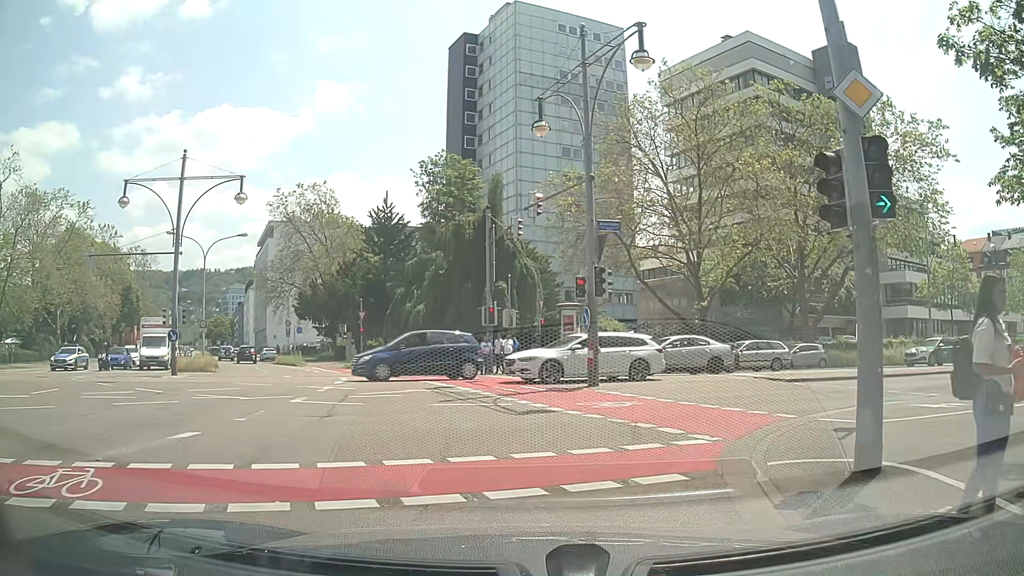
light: Day
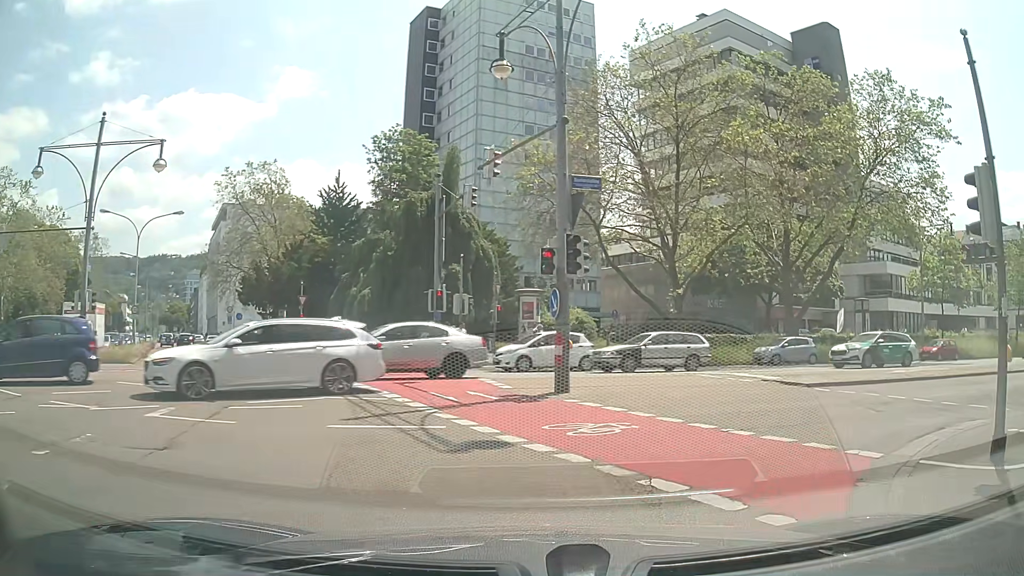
(+0.1, +4.6) m; +3°
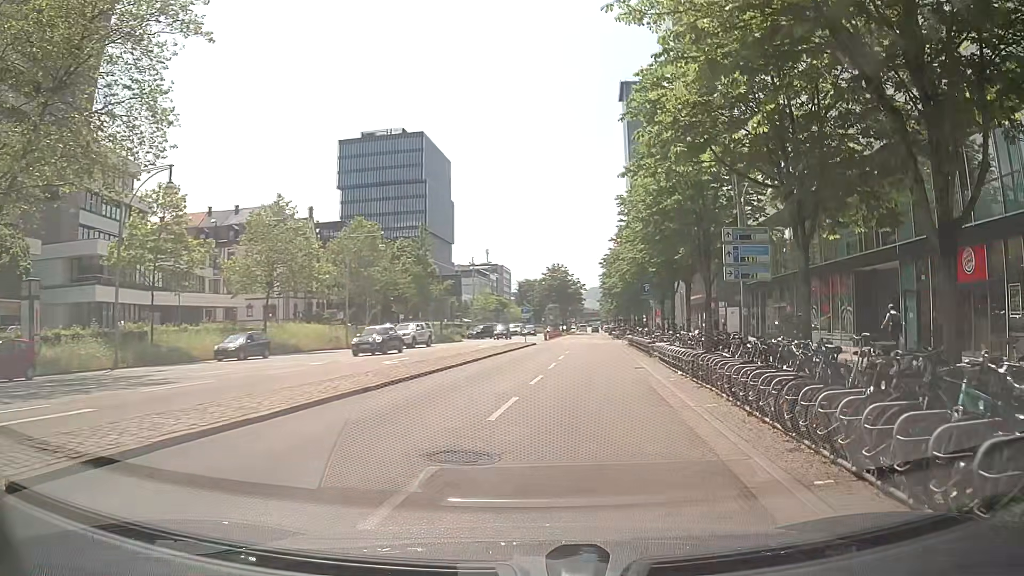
(+9.6, +12.9) m; +65°
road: primary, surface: asphalt
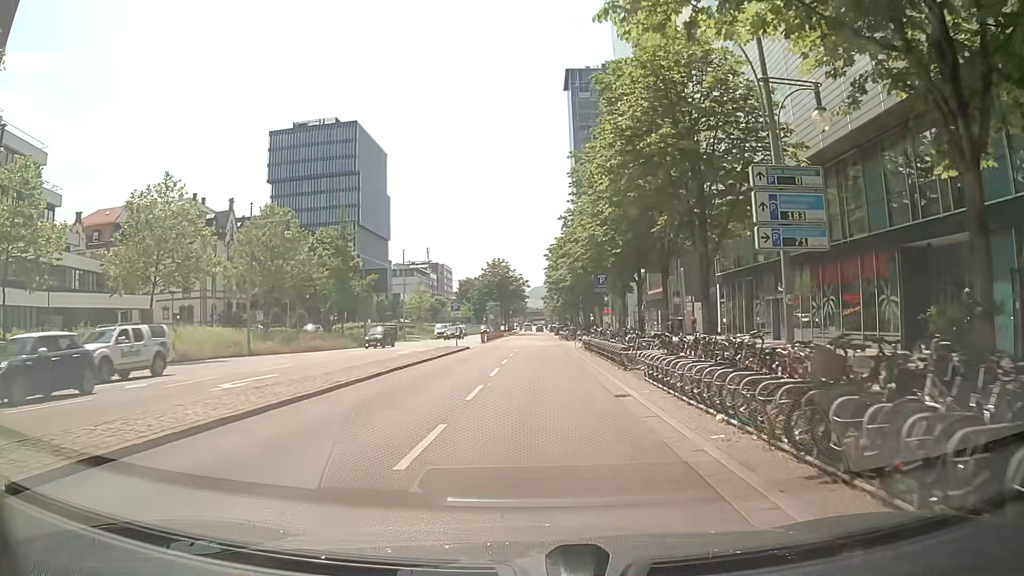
(+0.8, +9.3) m; +6°
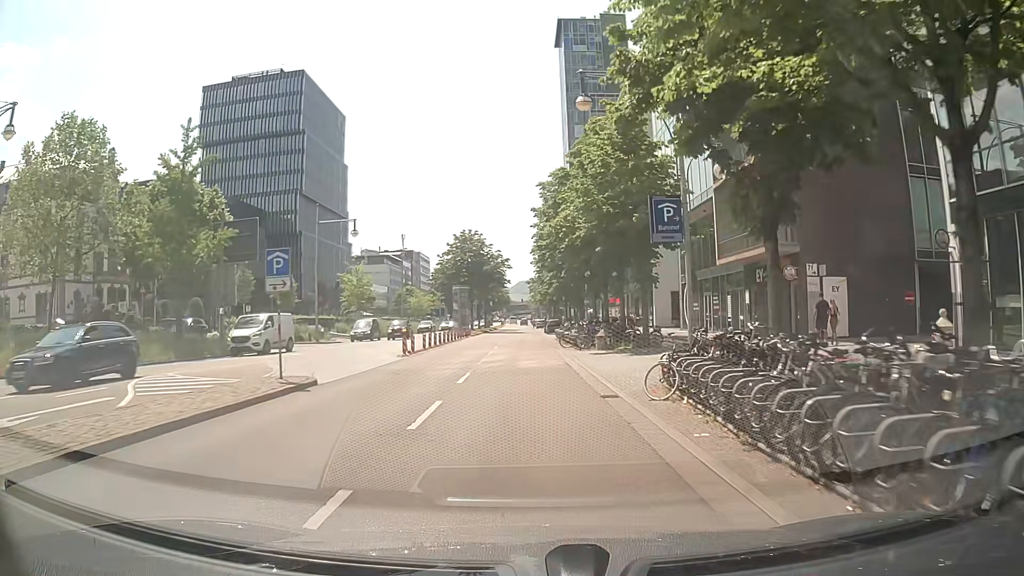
(+0.3, +28.3) m; +1°
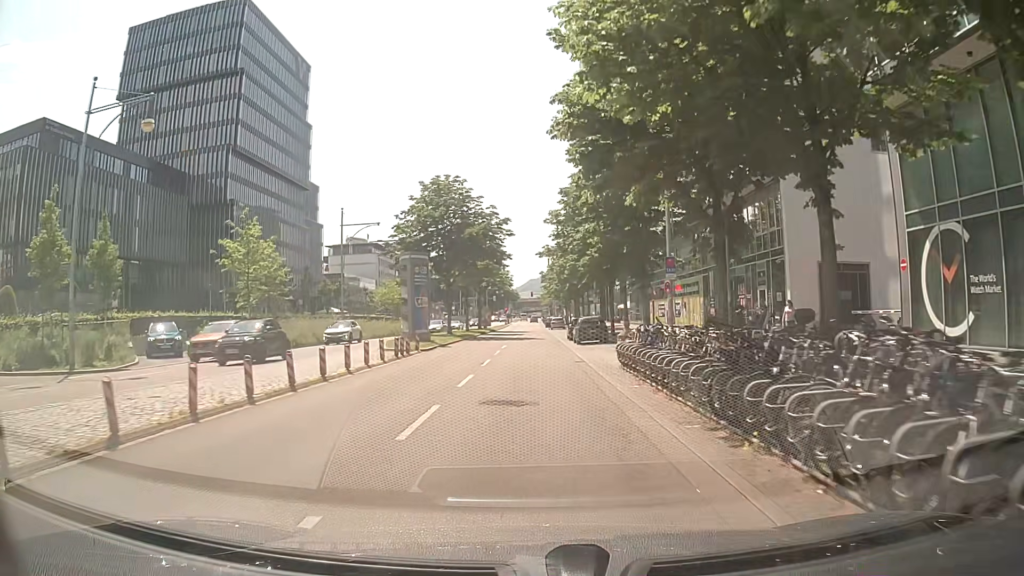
(-0.5, +31.0) m; -2°
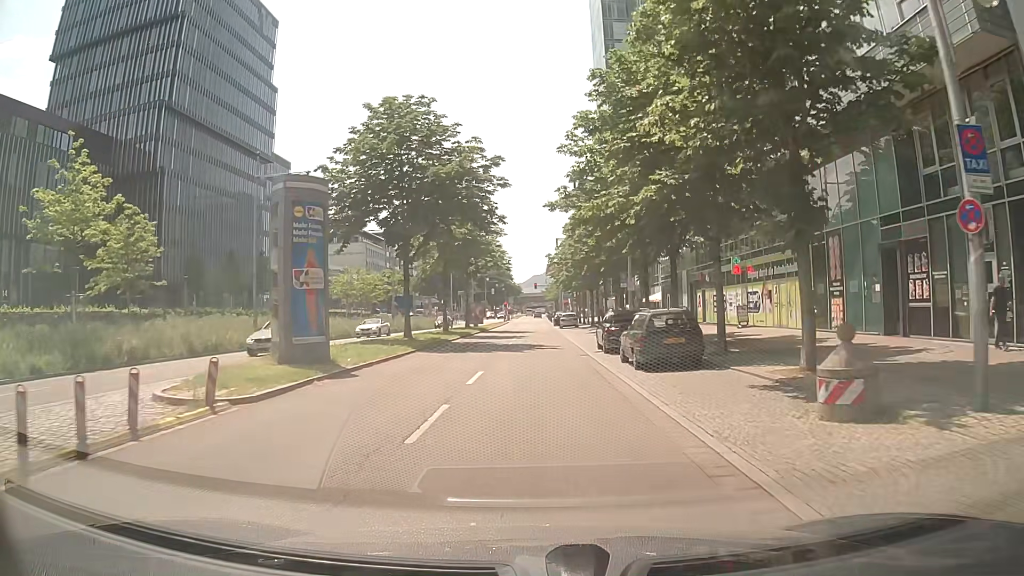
(+0.2, +18.4) m; 0°
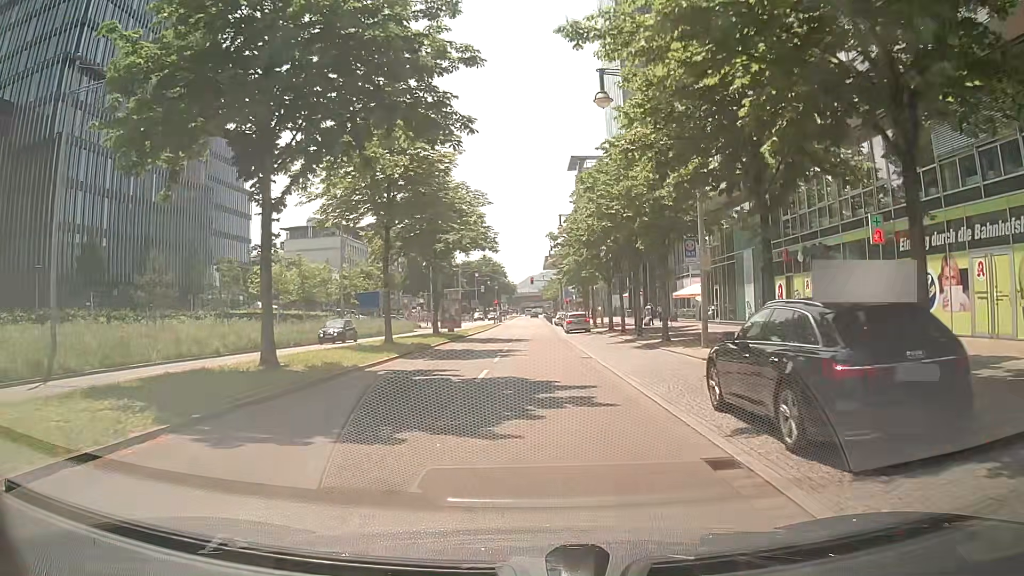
(0.0, +17.1) m; 0°
(0, +10) (0, +20) (0, +30) (+1, +40) (0, +50) (0, +60) (0, +70) (0, +80) (+1, +90) (+1, +100) m
